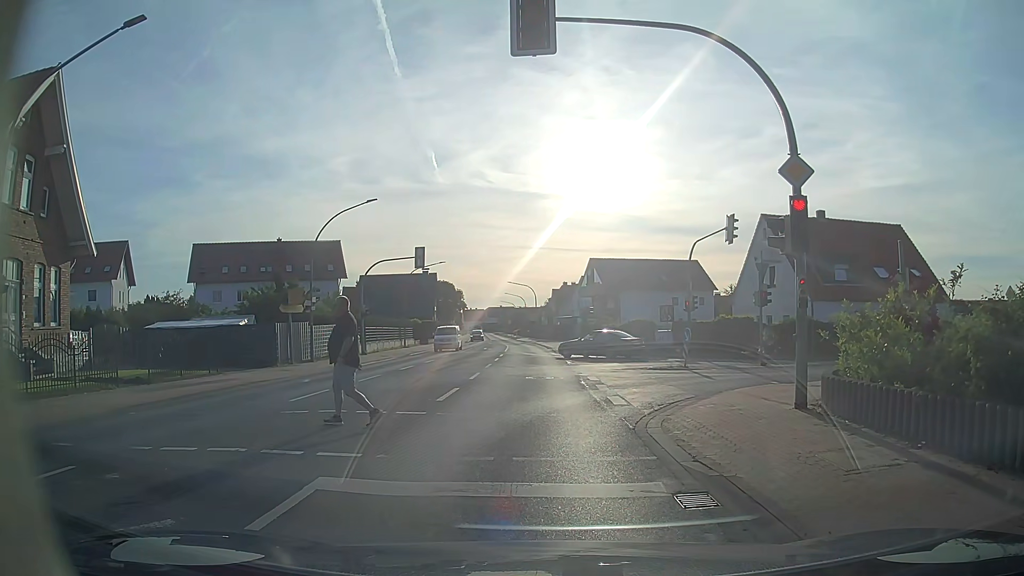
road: primary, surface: asphalt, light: Day
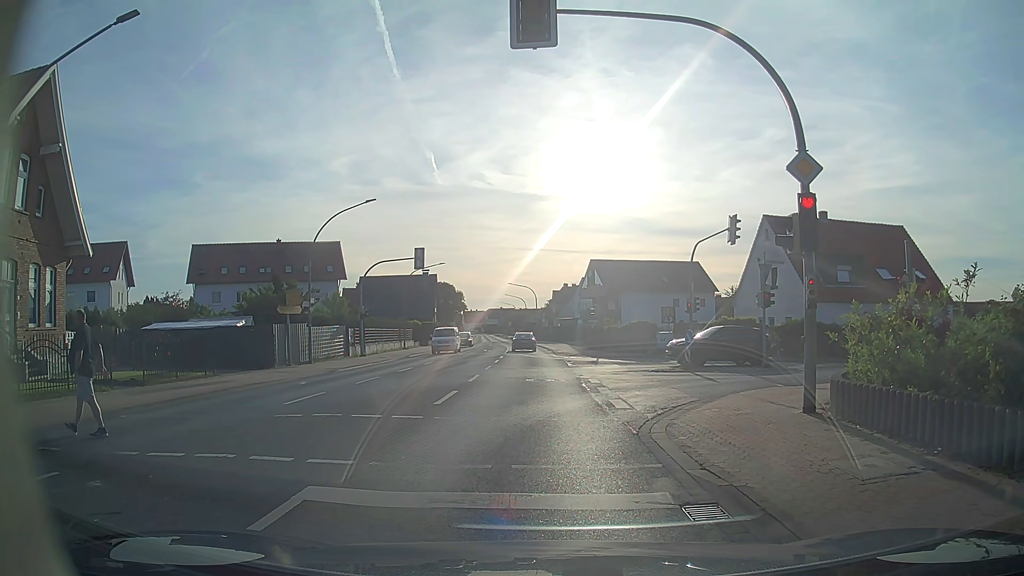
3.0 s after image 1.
(0.0, +0.4) m; 0°
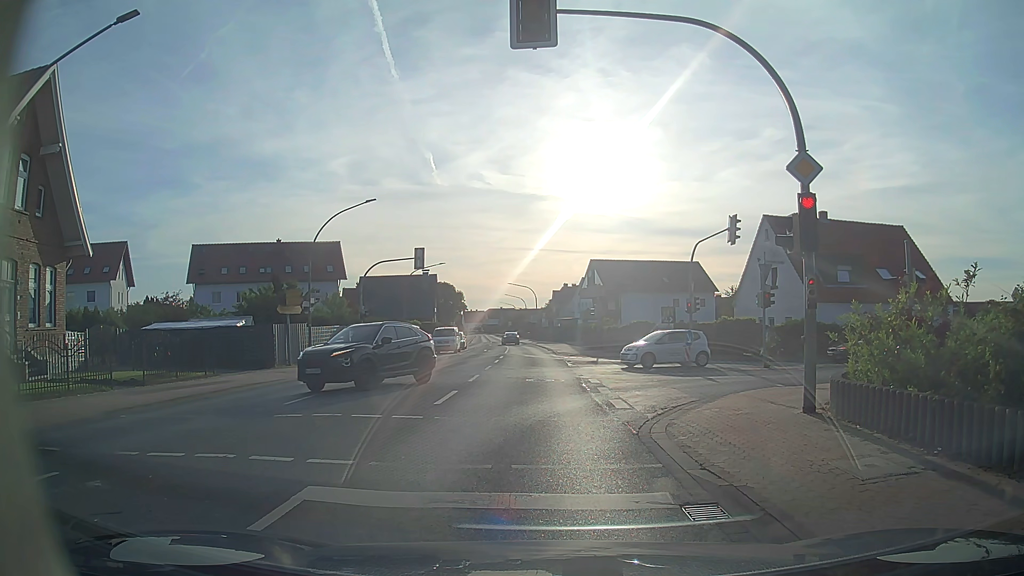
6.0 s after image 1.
(0.0, 0.0) m; 0°
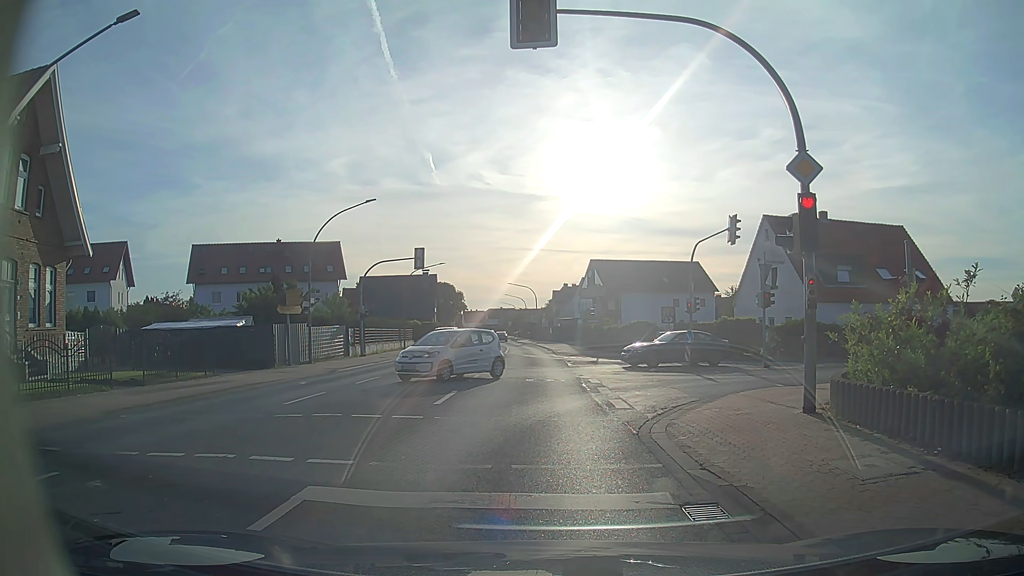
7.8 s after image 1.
(0.0, 0.0) m; 0°
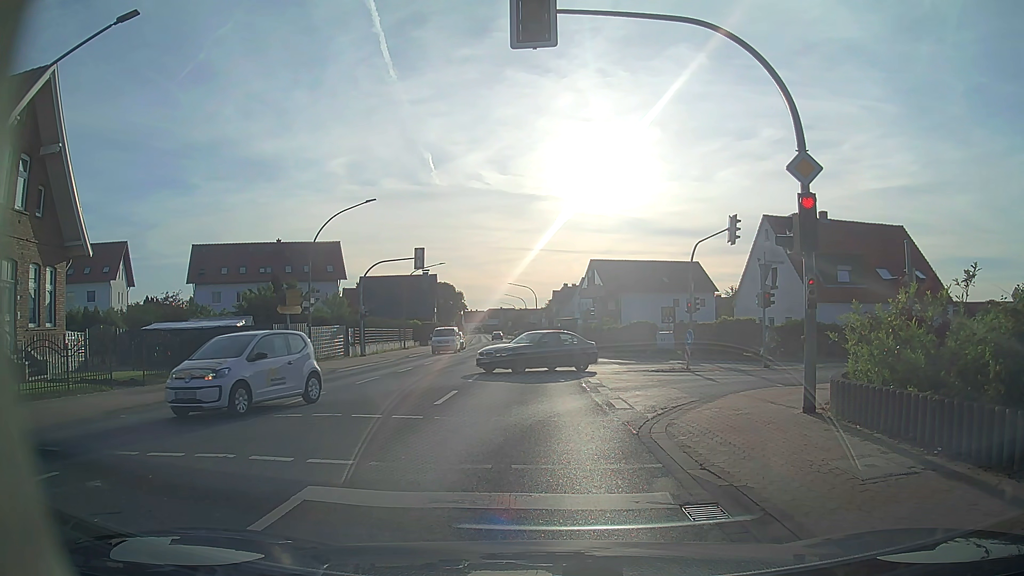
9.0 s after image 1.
(0.0, 0.0) m; 0°
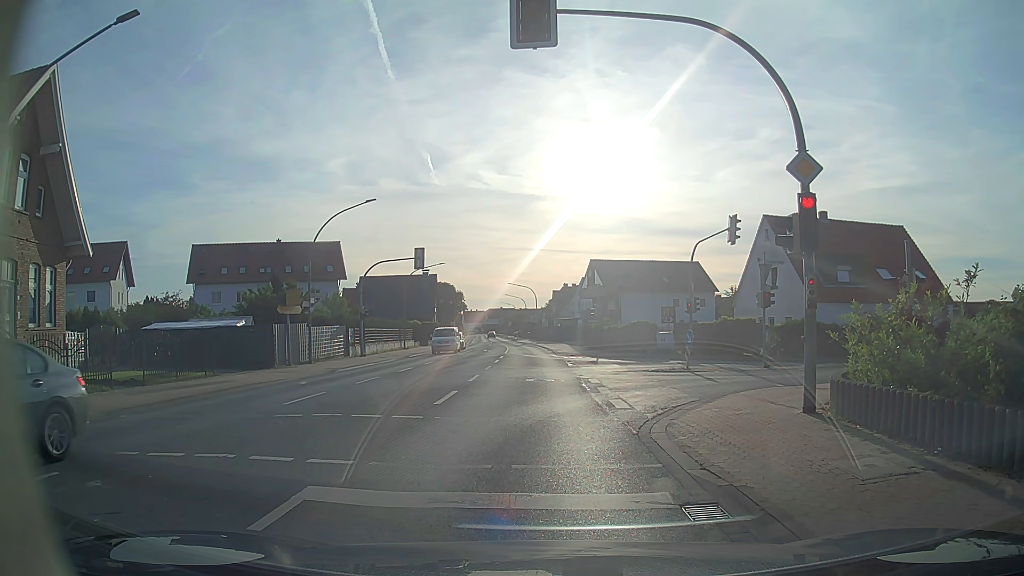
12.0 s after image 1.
(0.0, 0.0) m; 0°
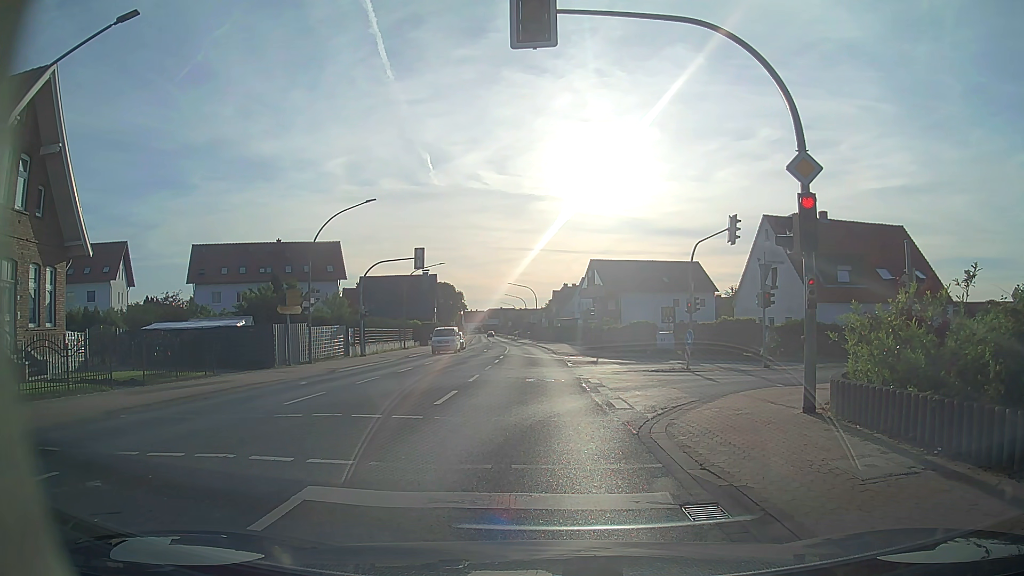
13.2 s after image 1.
(0.0, 0.0) m; 0°
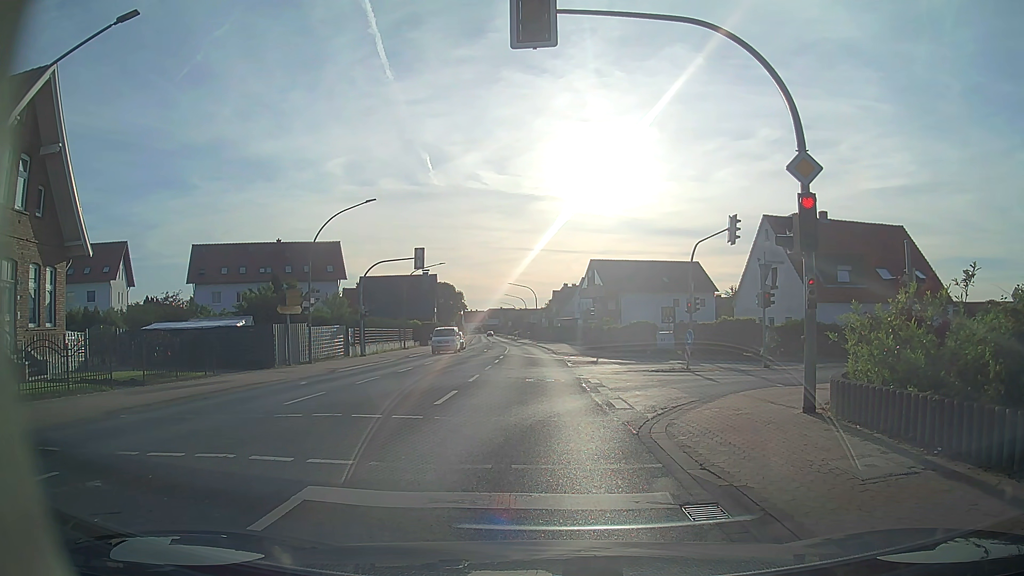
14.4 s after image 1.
(0.0, 0.0) m; 0°
